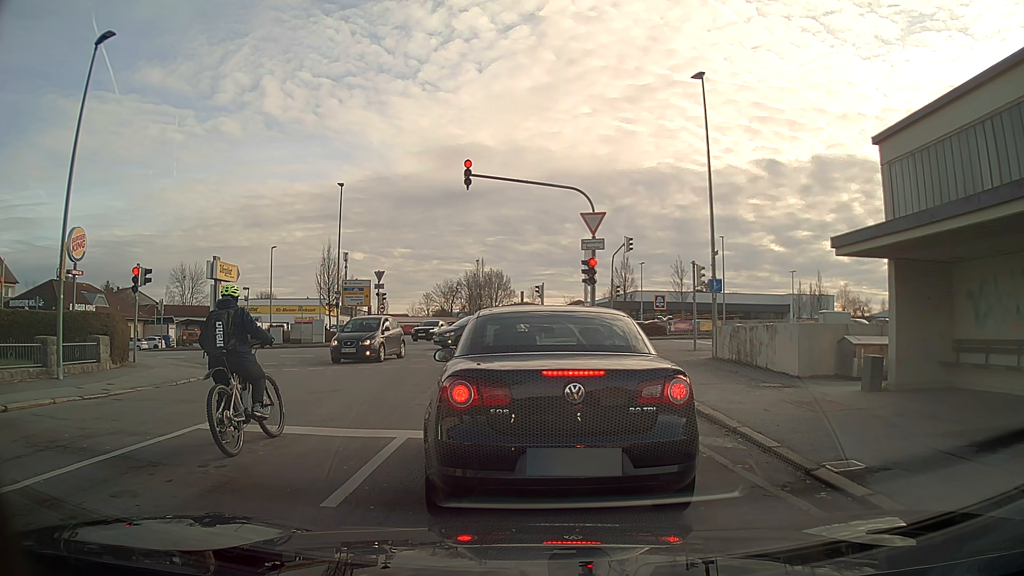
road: residential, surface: asphalt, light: Day
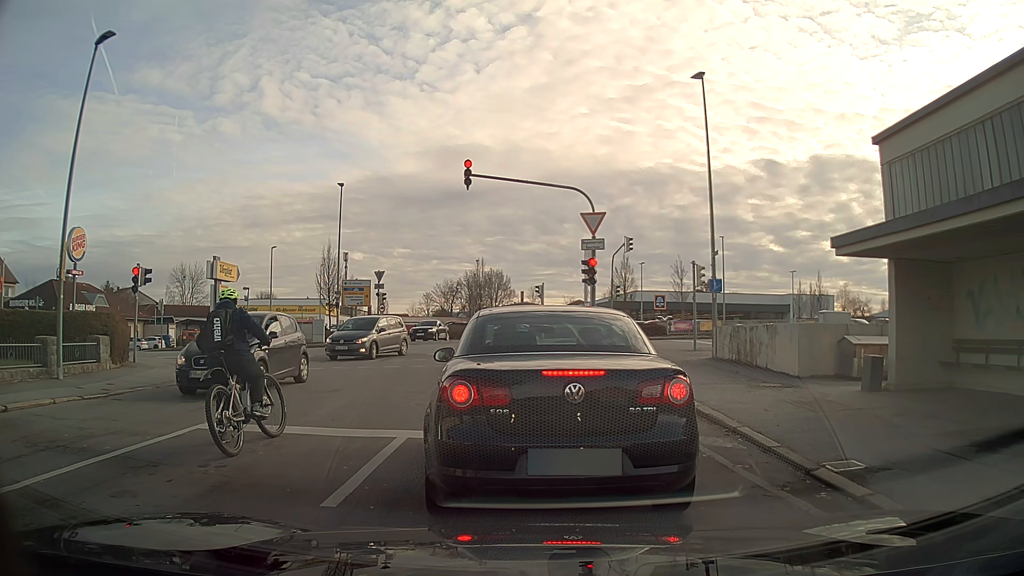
(0.0, 0.0) m; 0°
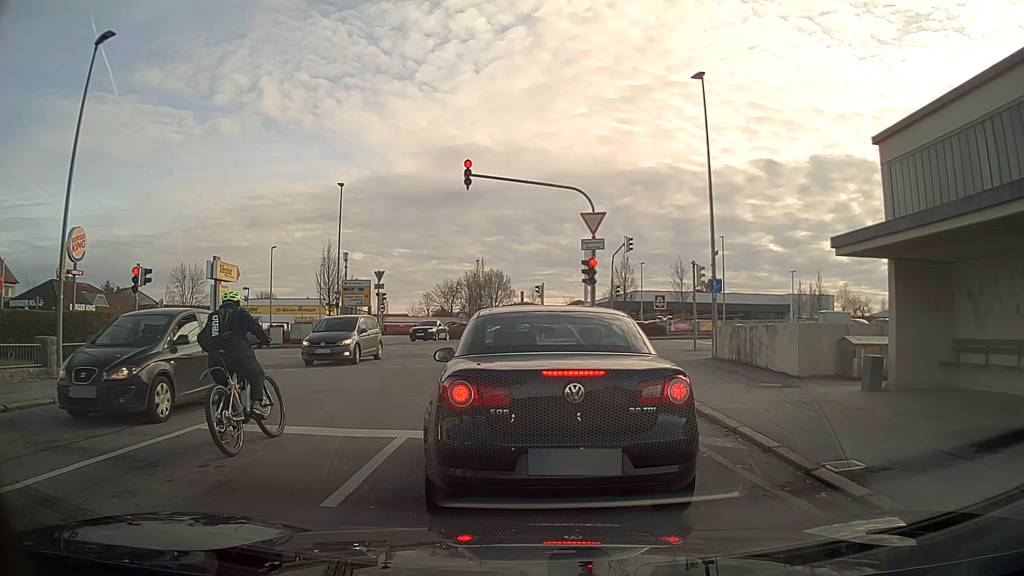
(0.0, 0.0) m; 0°
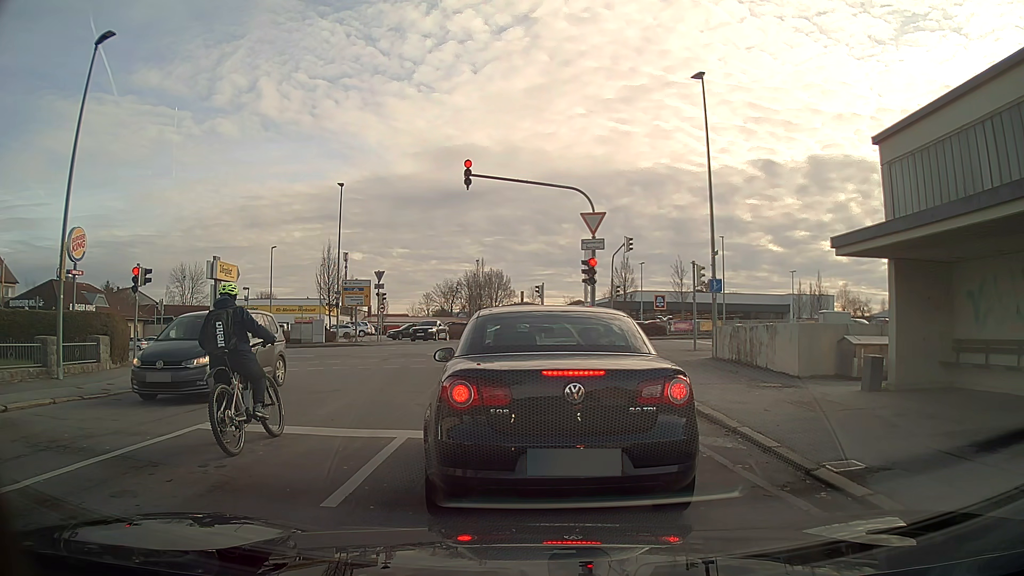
(0.0, 0.0) m; 0°
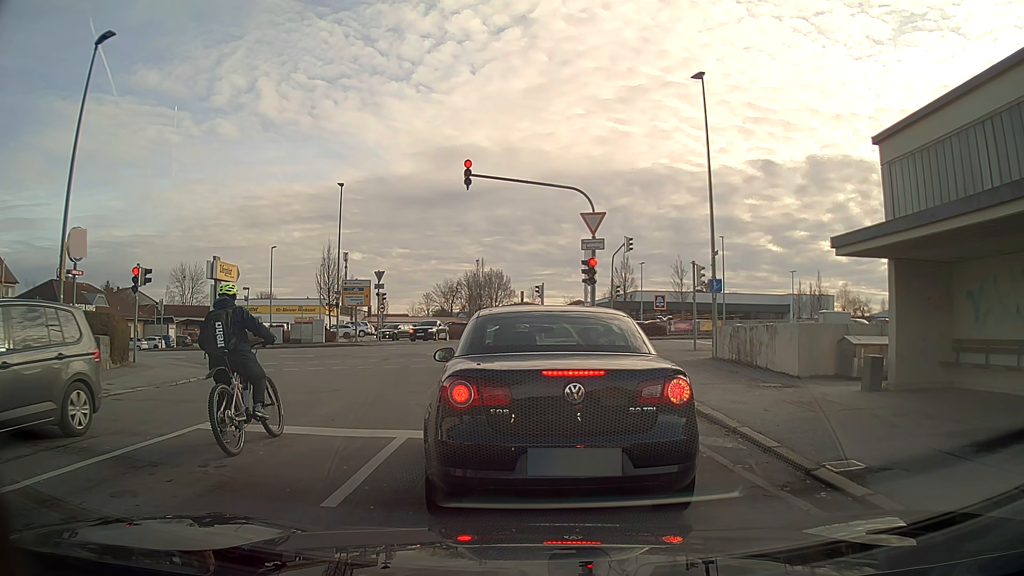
(0.0, 0.0) m; 0°
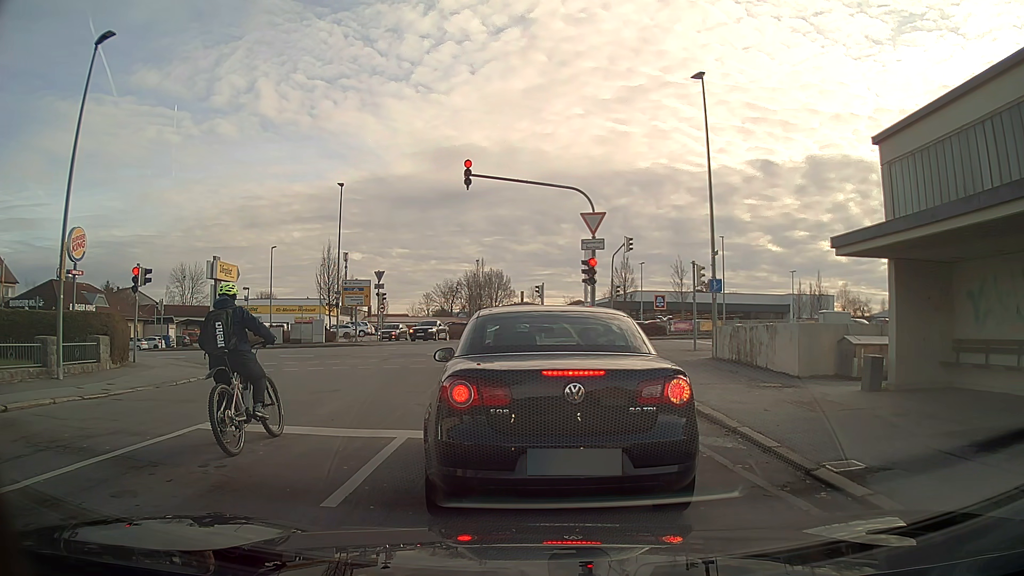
(0.0, 0.0) m; 0°
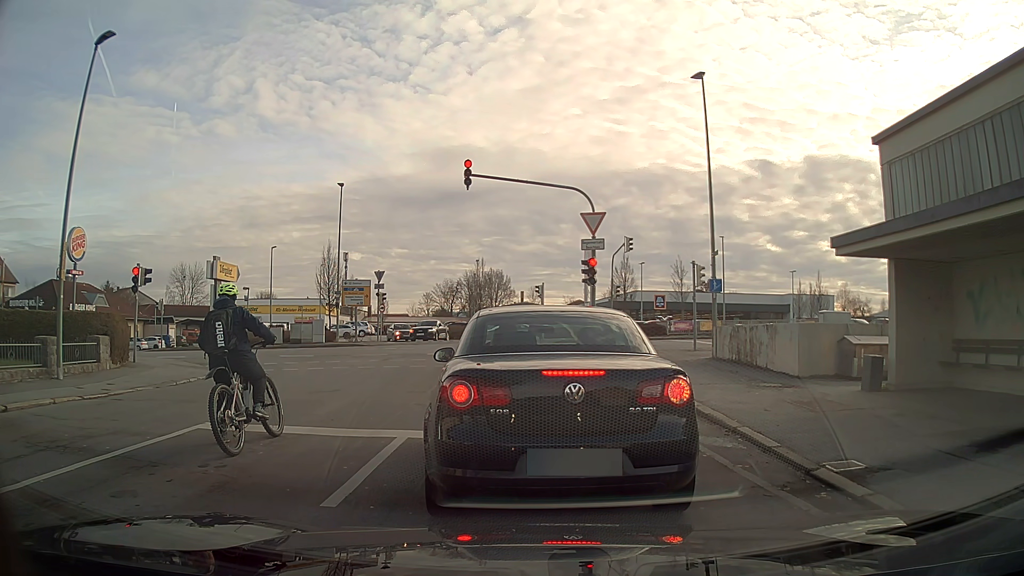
(0.0, 0.0) m; 0°
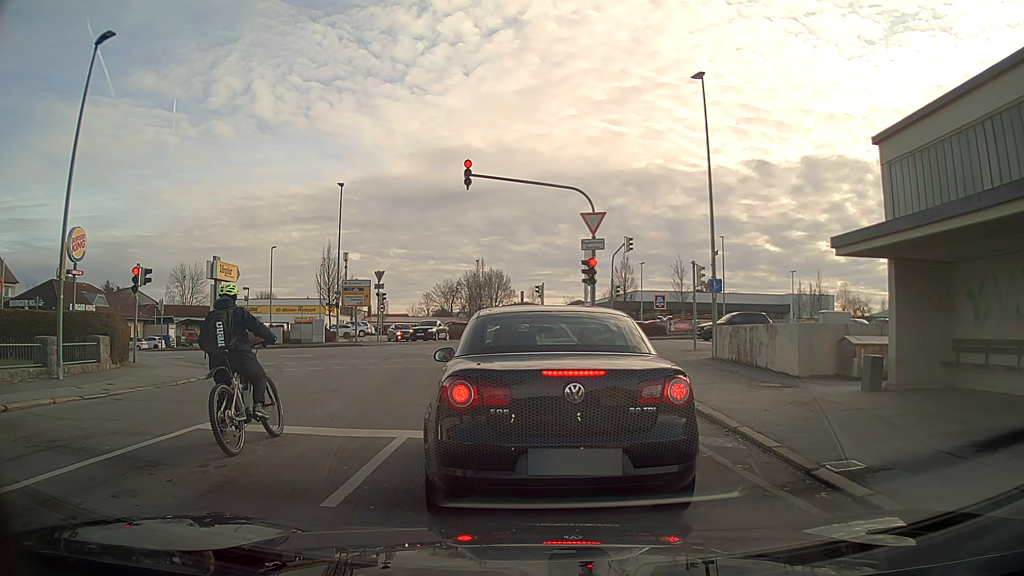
(0.0, 0.0) m; 0°
(0, +10) (-1, +20) (+3, +29) (+12, +32) (+22, +33) (+32, +34) (+42, +35) (+52, +36) (+62, +36) (+72, +35) m
